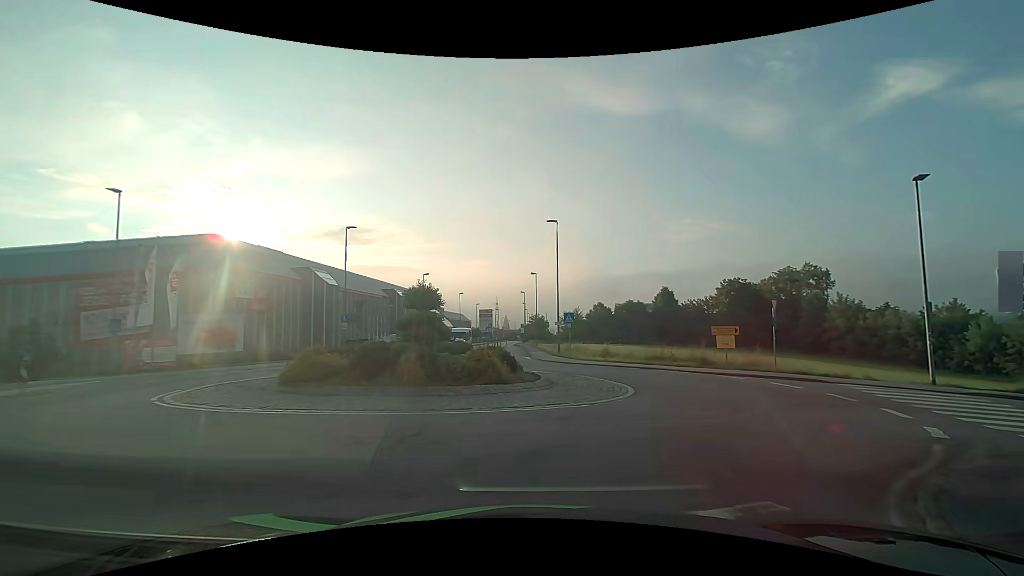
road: tertiary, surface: asphalt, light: Day
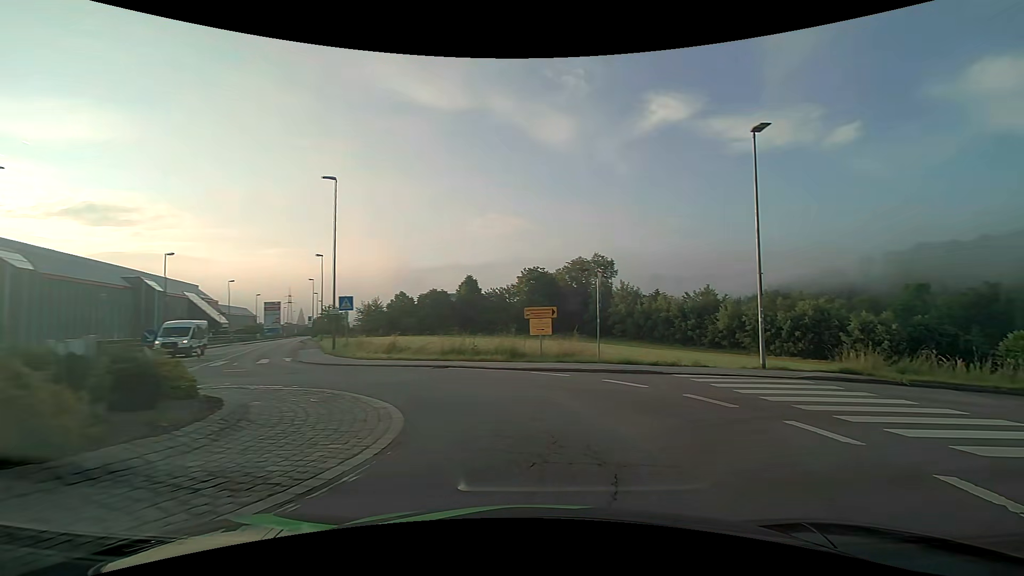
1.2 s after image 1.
(+1.3, +7.2) m; +23°
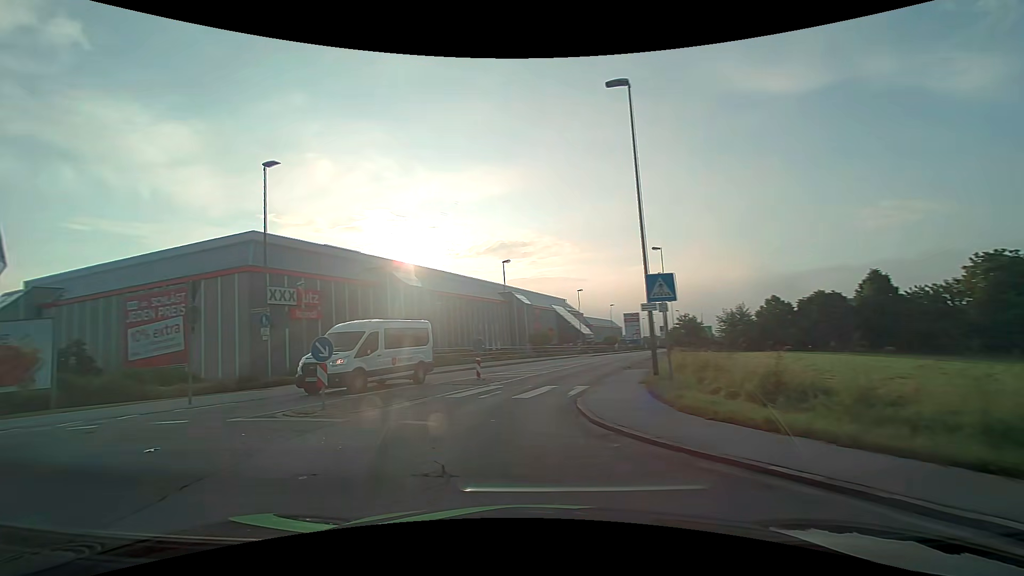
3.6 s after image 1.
(-2.6, +13.8) m; -40°
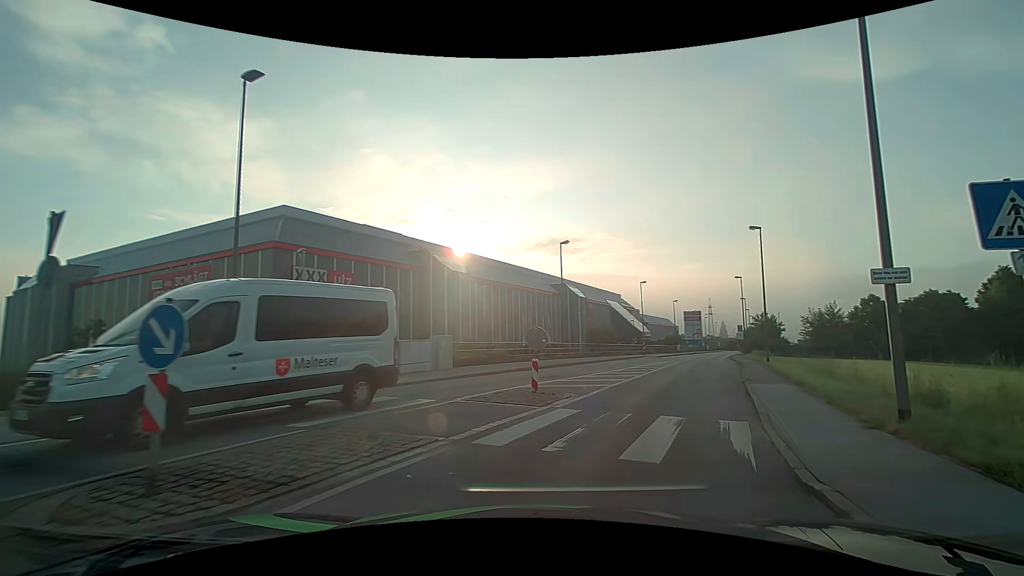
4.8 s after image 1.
(-1.0, +7.5) m; -7°
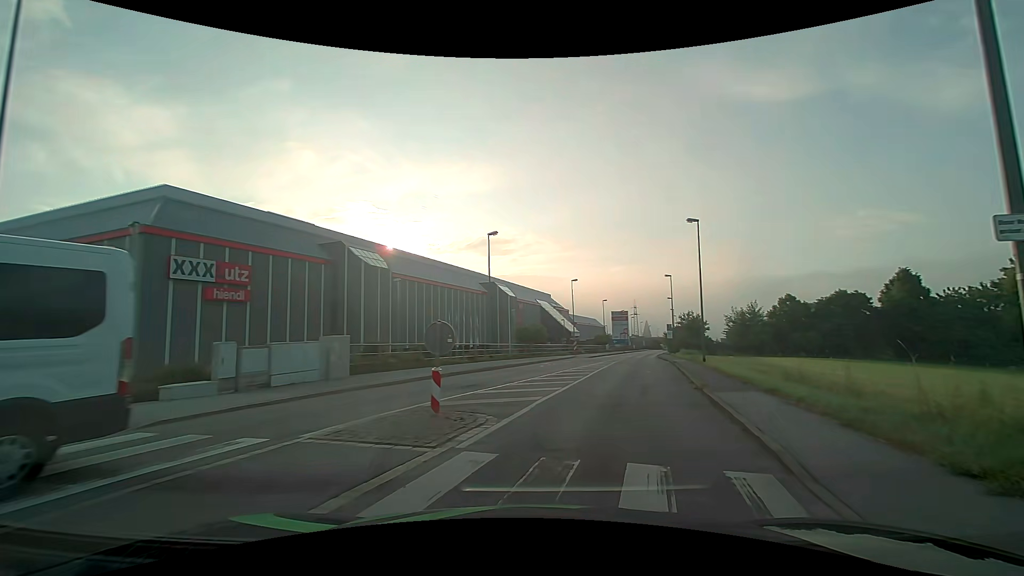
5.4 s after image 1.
(+0.3, +4.2) m; +8°
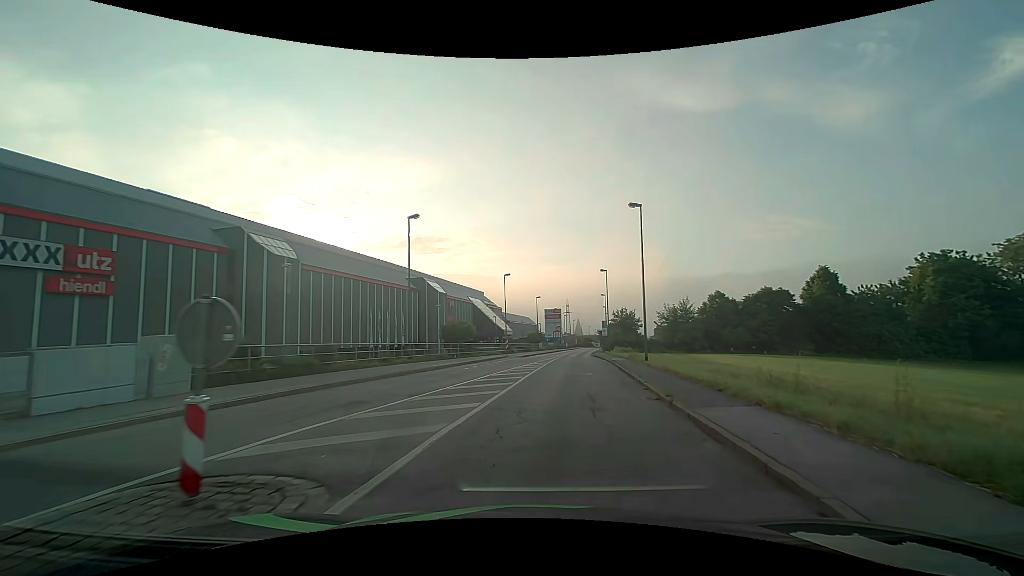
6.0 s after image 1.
(+0.3, +4.6) m; +8°
